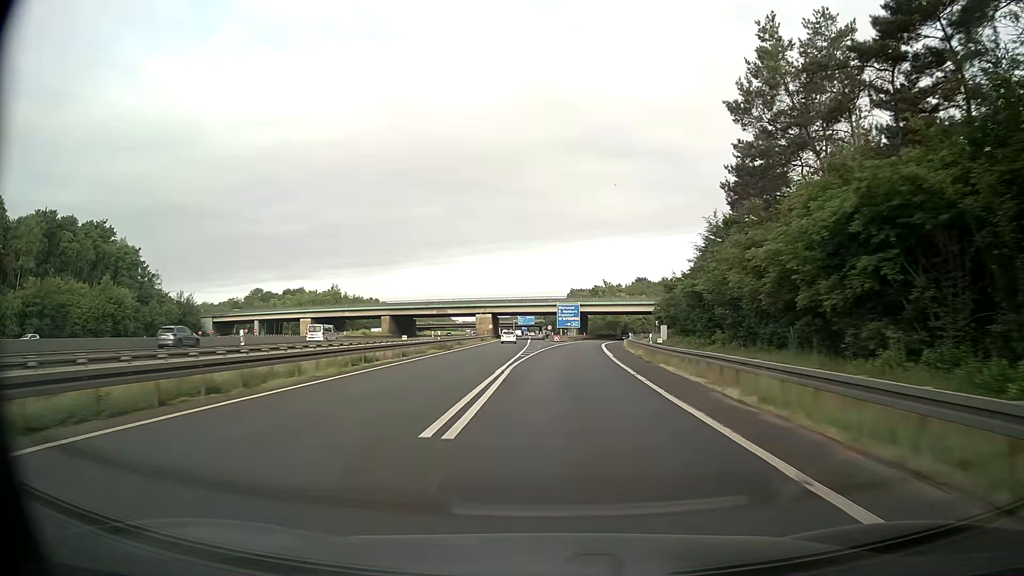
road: motorway_link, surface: asphalt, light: Day
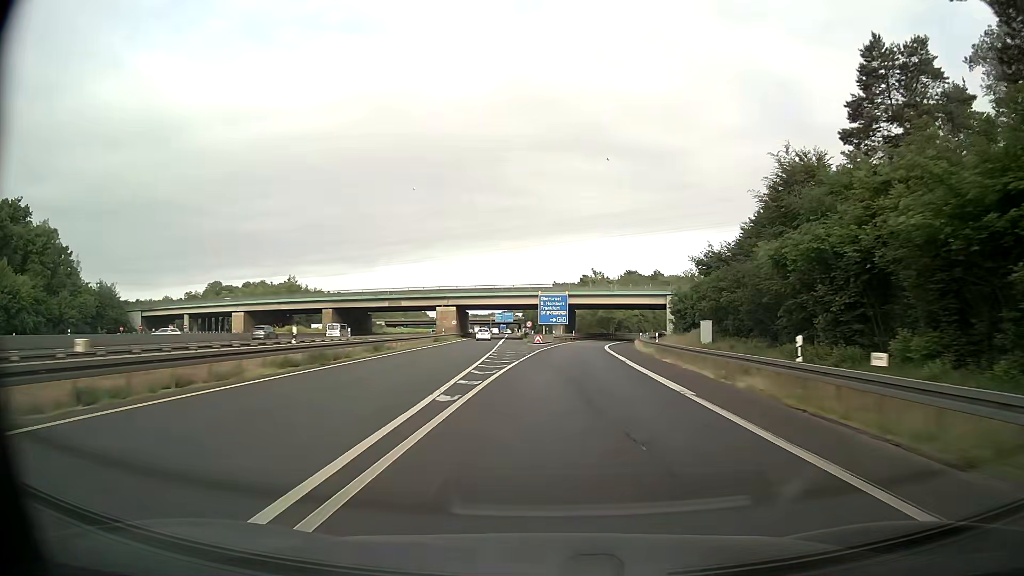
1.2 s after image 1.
(+0.2, +25.3) m; +1°
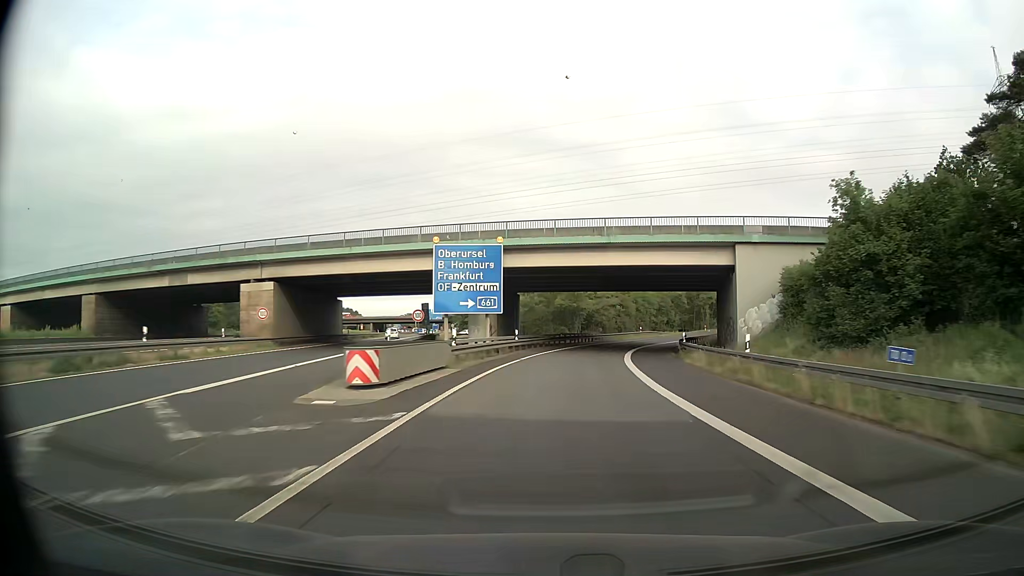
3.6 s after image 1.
(+2.1, +50.4) m; +5°
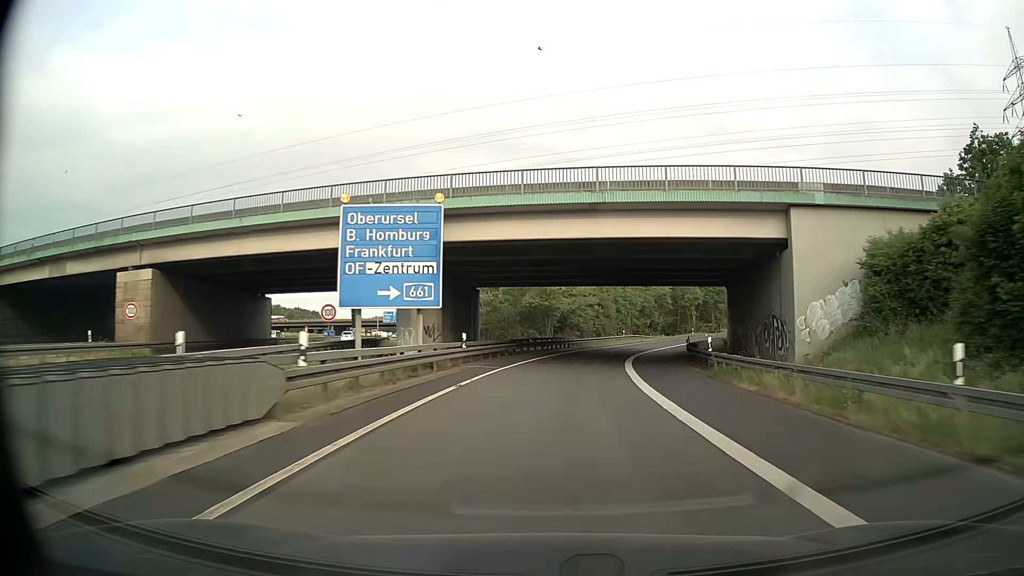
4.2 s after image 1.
(+0.3, +12.6) m; +3°
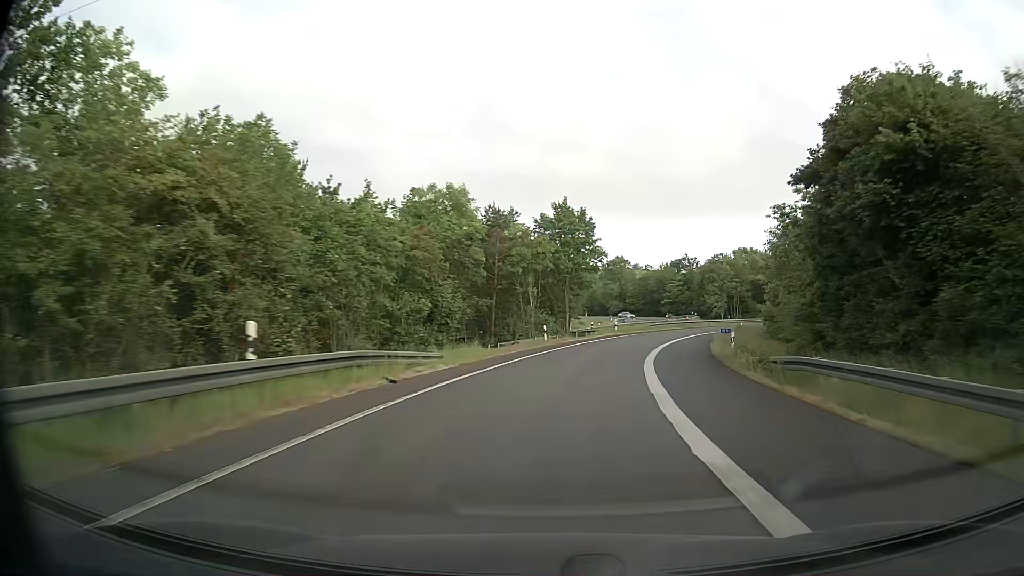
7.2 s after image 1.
(+7.3, +61.8) m; +17°
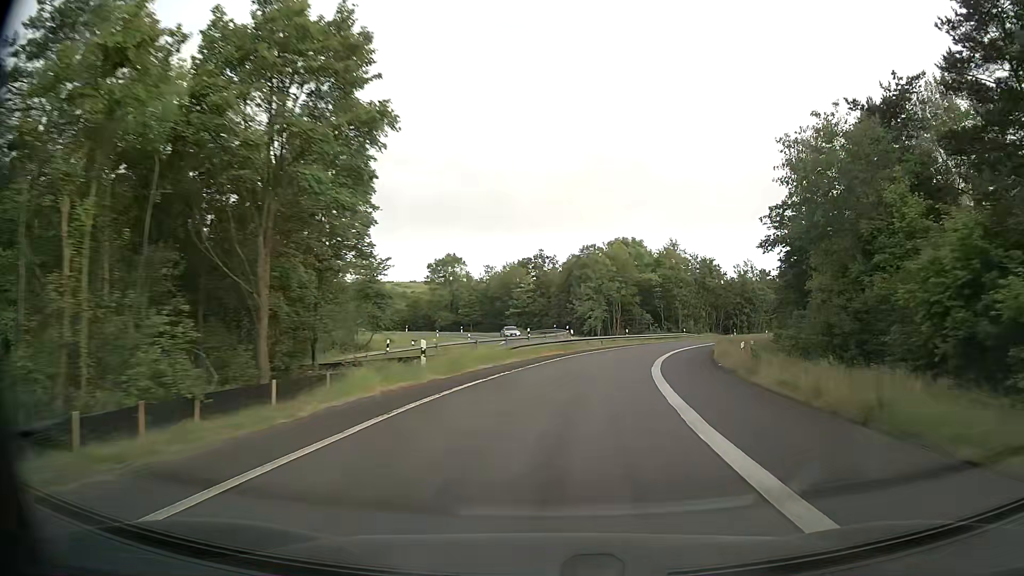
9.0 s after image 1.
(+5.0, +36.5) m; +15°
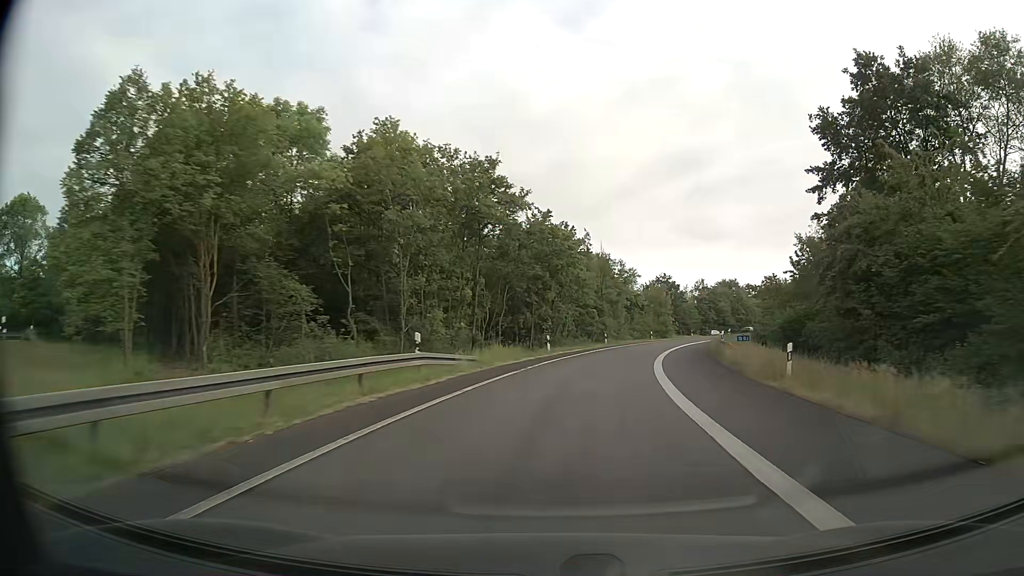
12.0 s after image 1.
(+11.9, +58.6) m; +23°
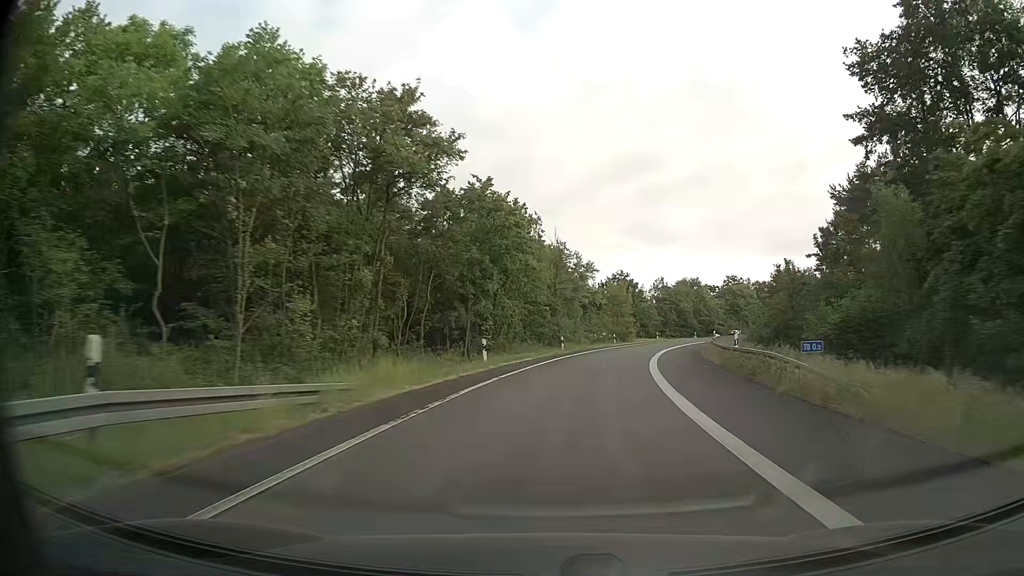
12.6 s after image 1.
(+0.5, +11.9) m; +4°
(0, +10) (+1, +20) (+3, +30) (+5, +40) (+7, +49) (+10, +59) (+13, +68) (+17, +78) (+21, +87) (+26, +95) m
